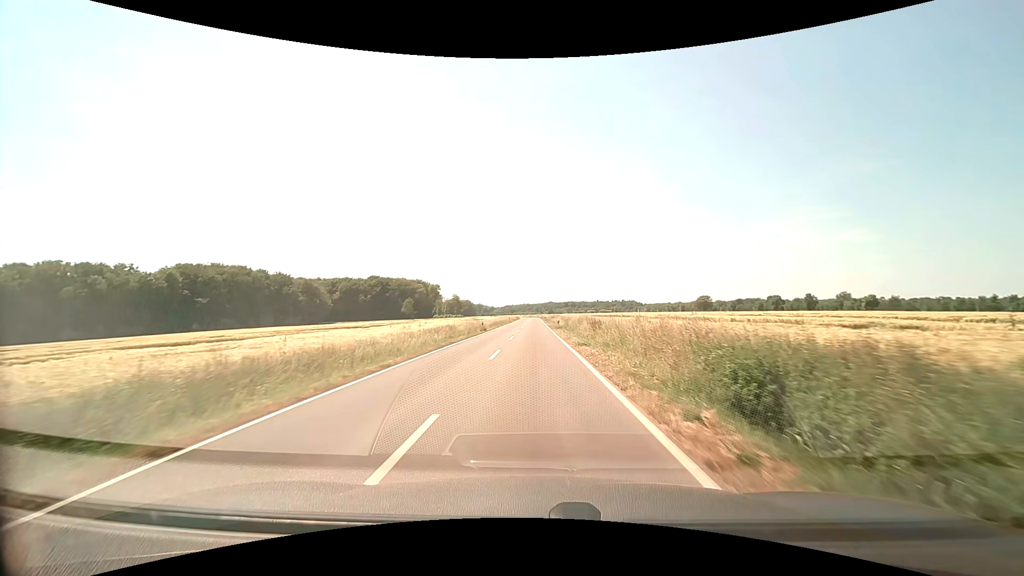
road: secondary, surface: asphalt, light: Day
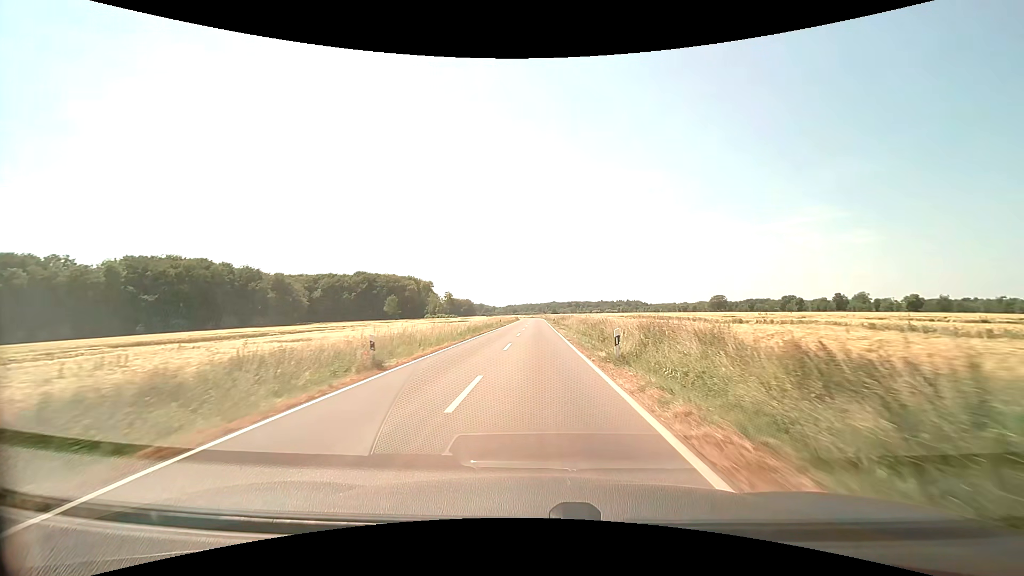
(-0.1, +31.5) m; 0°
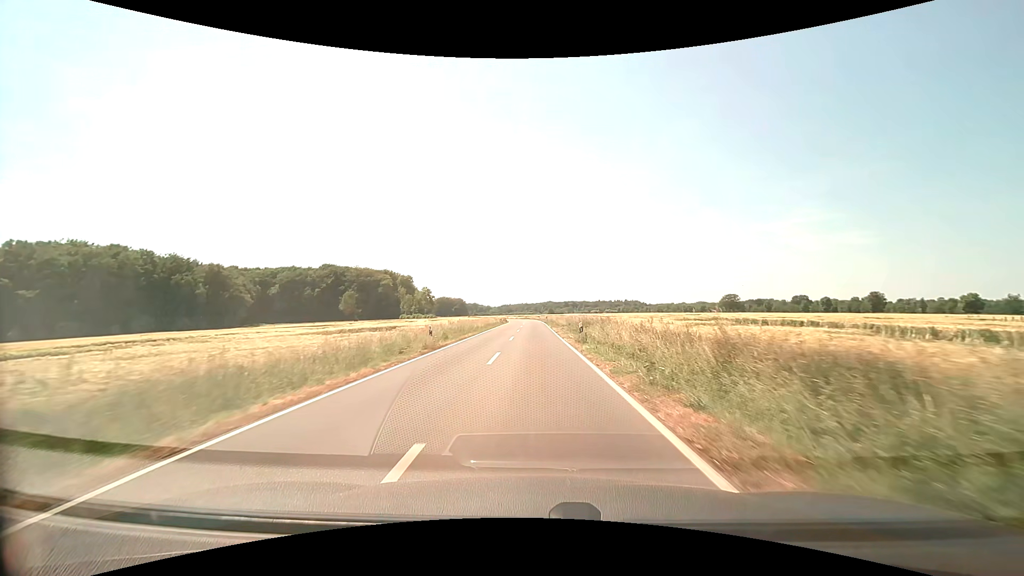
(+0.1, +41.8) m; 0°
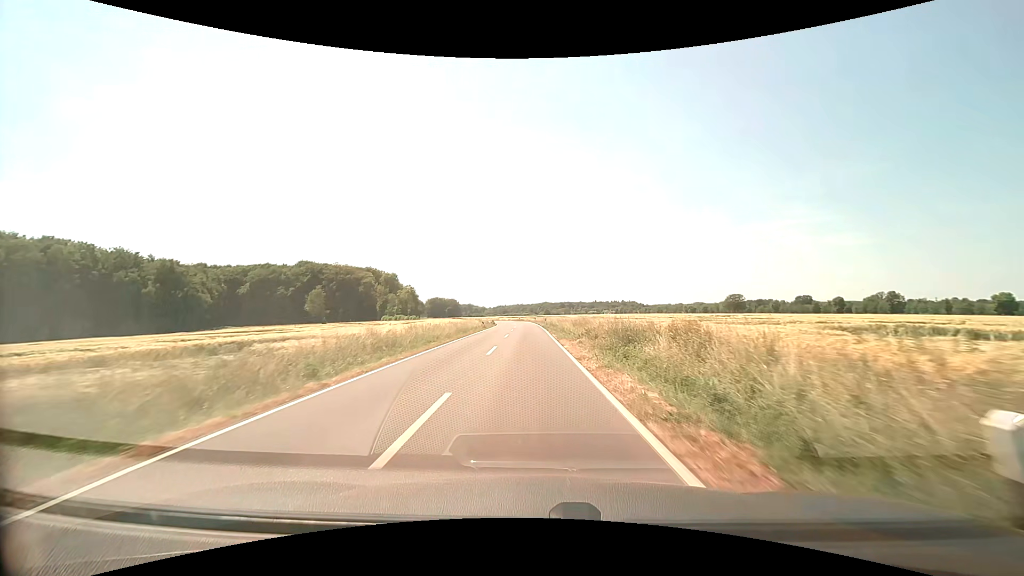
(+0.1, +20.8) m; +1°
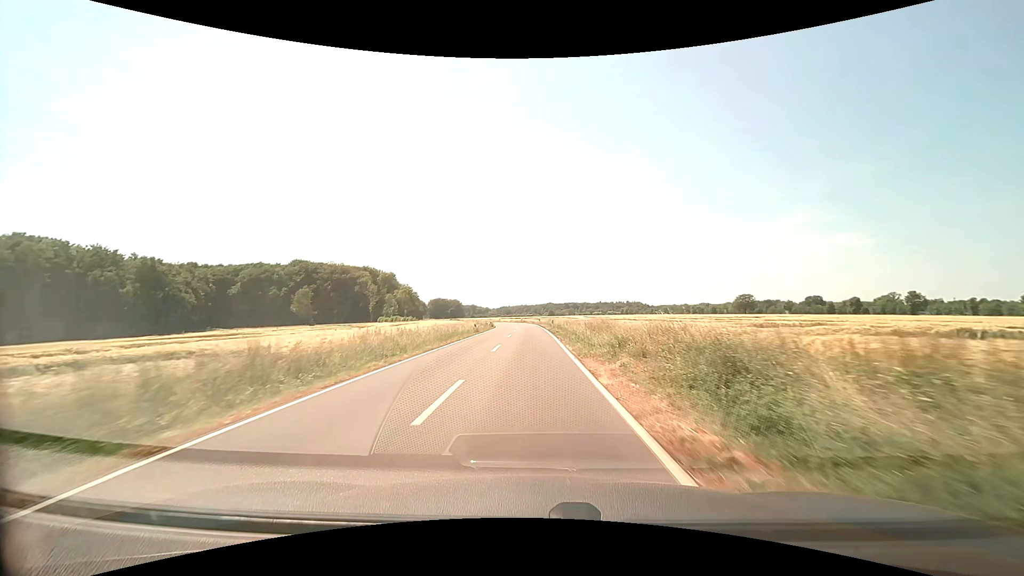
(0.0, +10.4) m; 0°
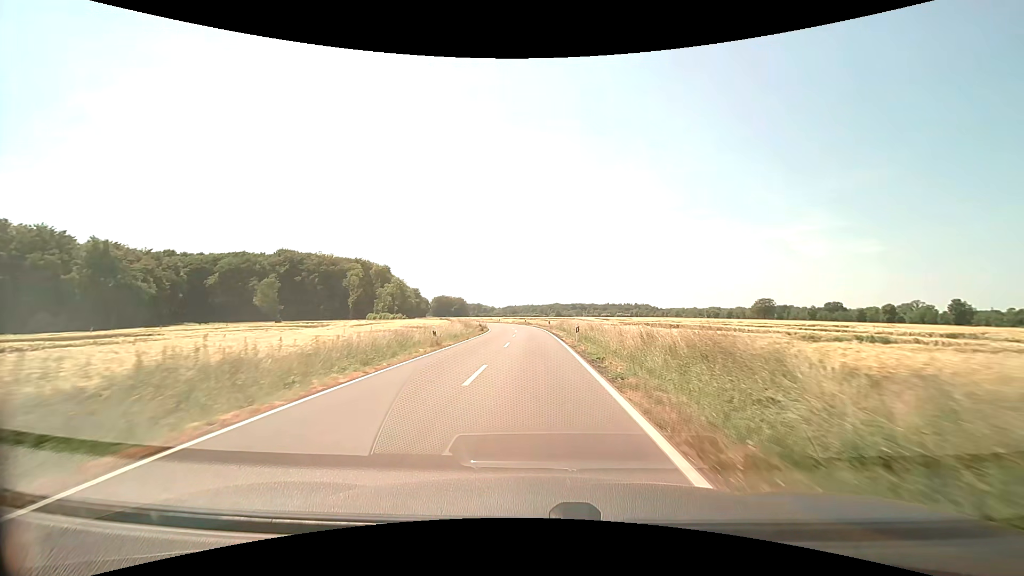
(-0.2, +20.7) m; -1°
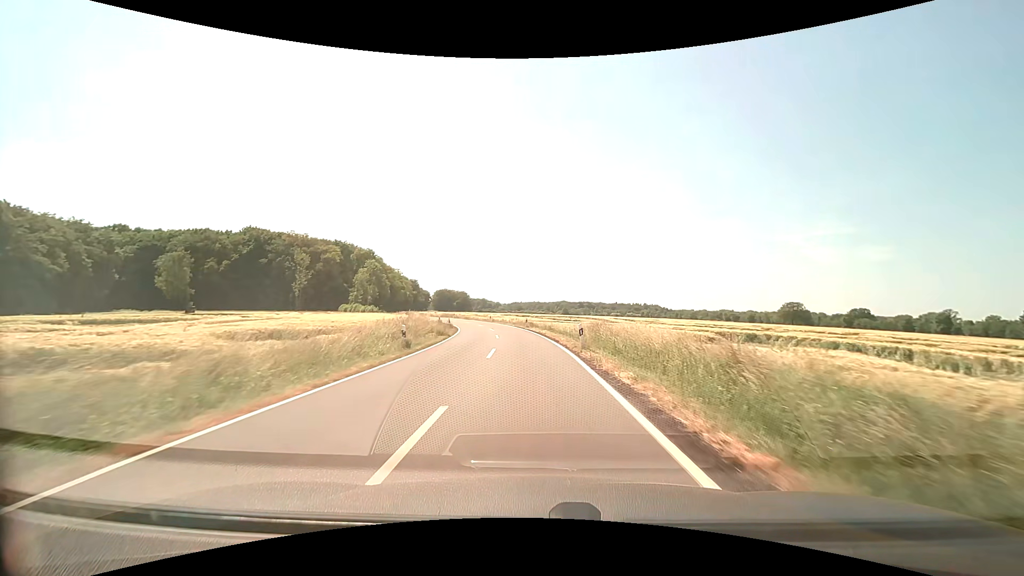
(-0.1, +30.4) m; -1°
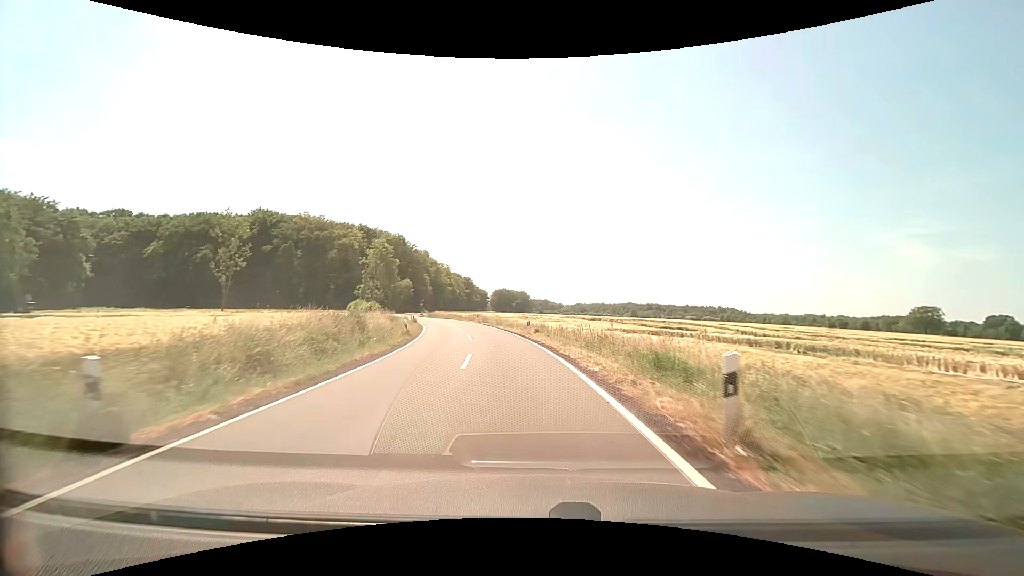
(-1.8, +39.3) m; -7°
(0, +10) (-1, +20) (-2, +30) (-4, +40) (-7, +49) (-10, +59) (-13, +68) (-16, +78) (-20, +87) (-23, +97) m
